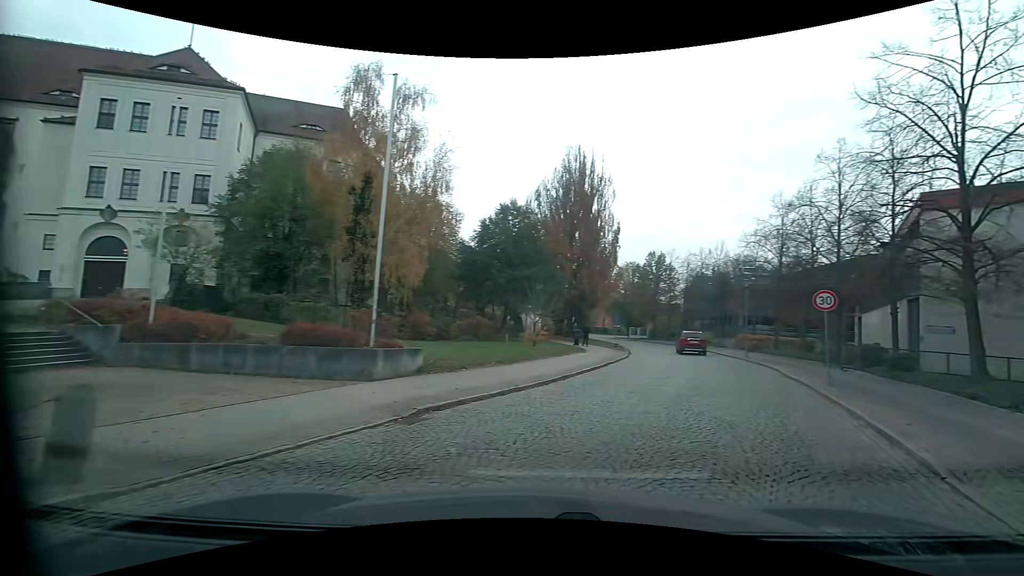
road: residential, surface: sett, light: Day
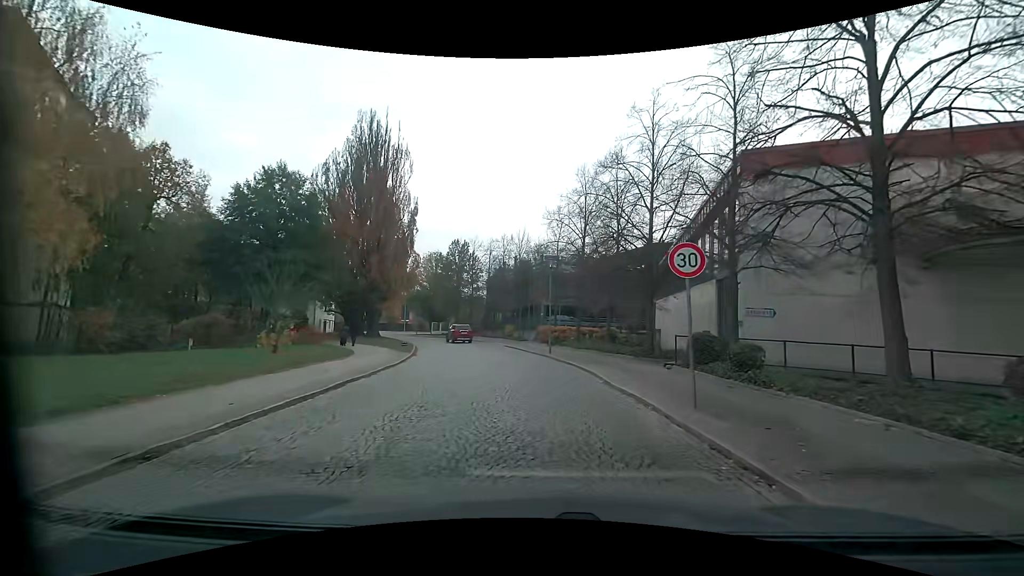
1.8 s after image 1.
(+2.6, +8.5) m; +24°
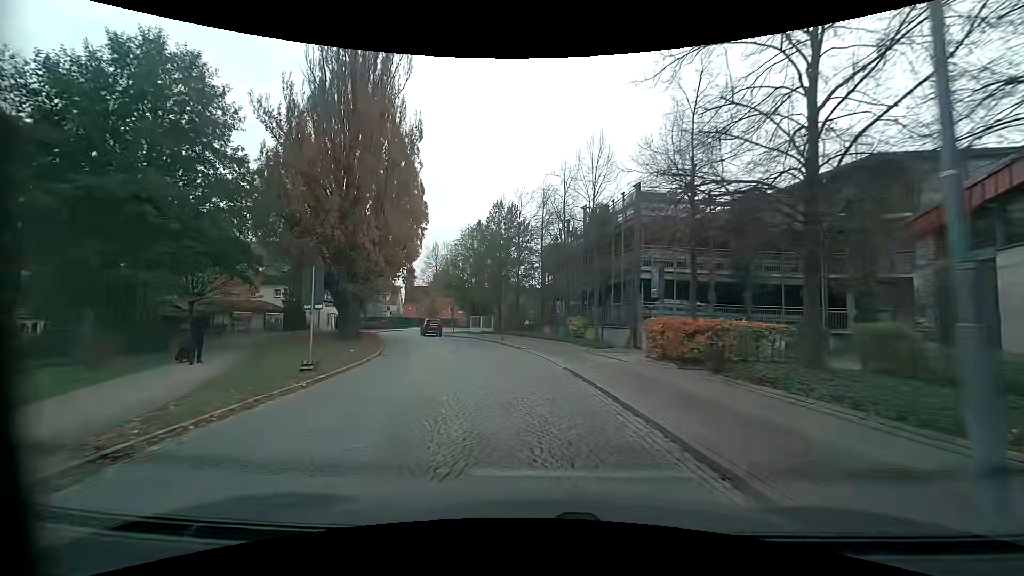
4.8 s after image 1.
(-1.1, +23.1) m; -9°
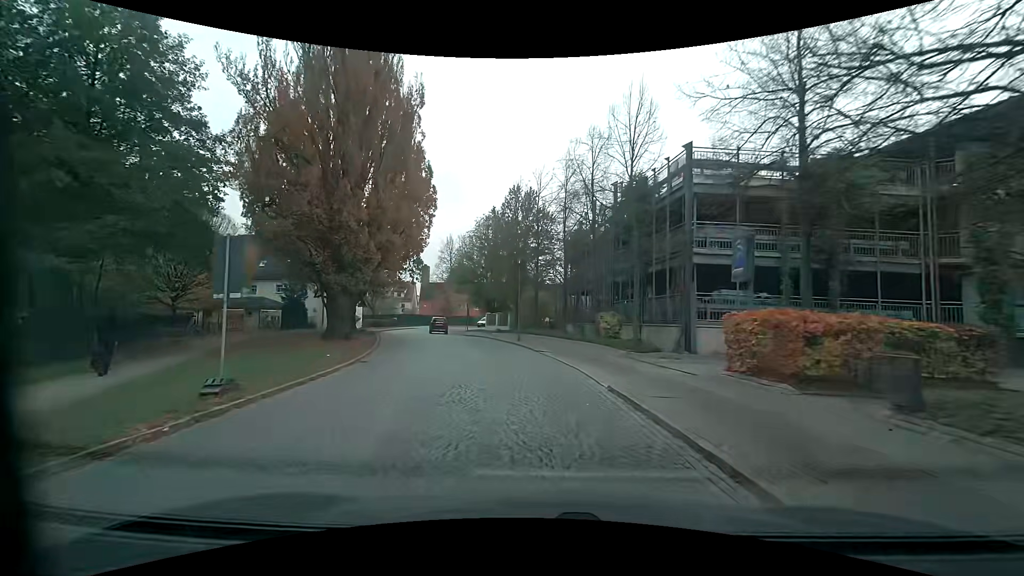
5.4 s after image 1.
(0.0, +5.1) m; -1°
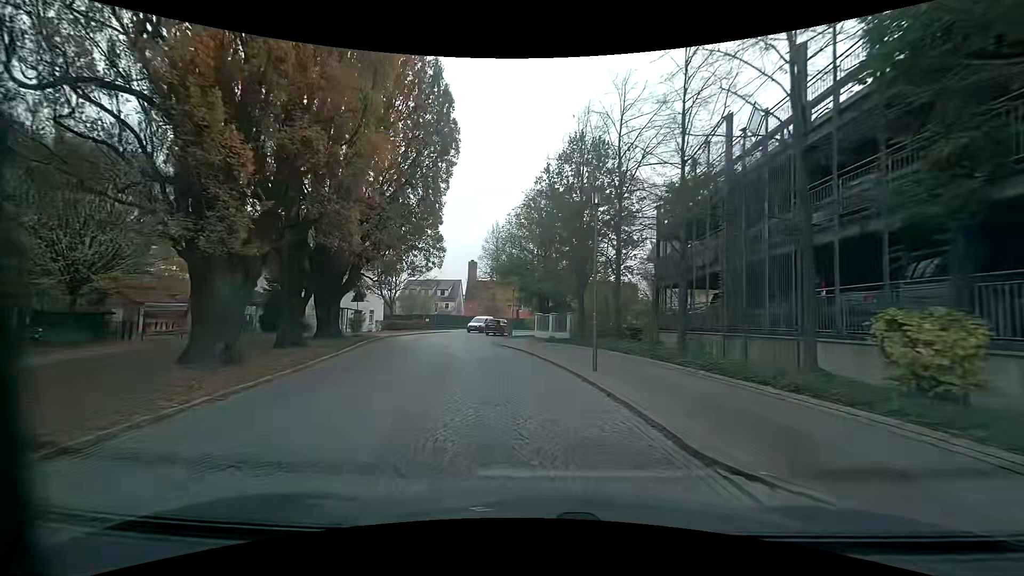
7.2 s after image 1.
(-0.9, +14.9) m; -7°
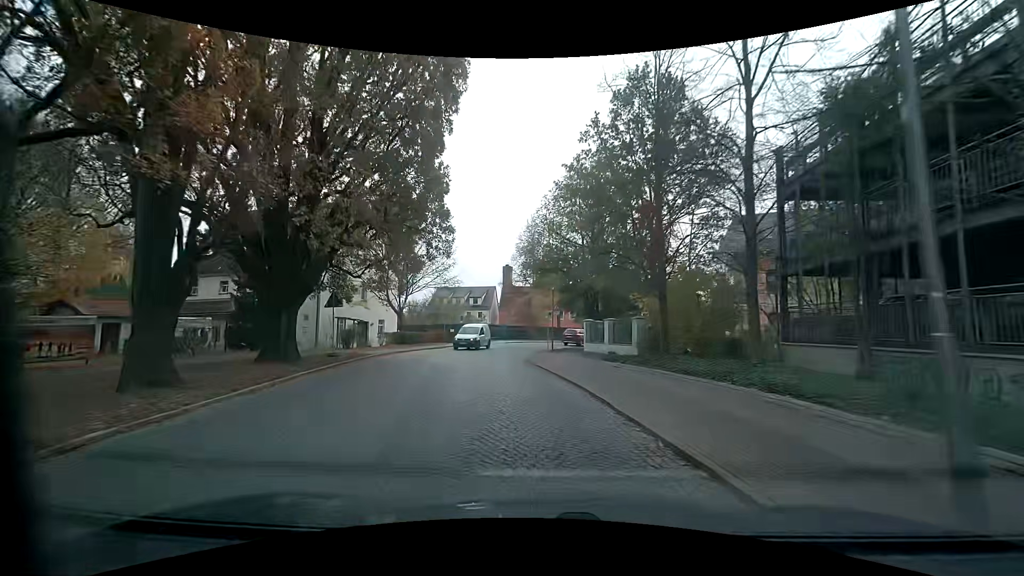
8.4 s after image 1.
(-0.3, +10.0) m; -3°
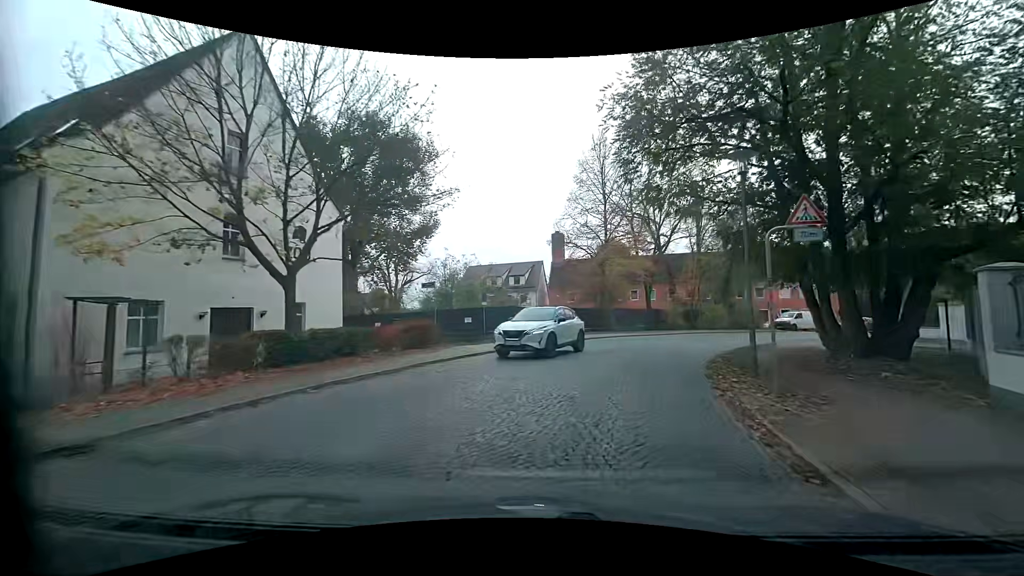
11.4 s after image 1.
(-2.7, +24.4) m; -7°
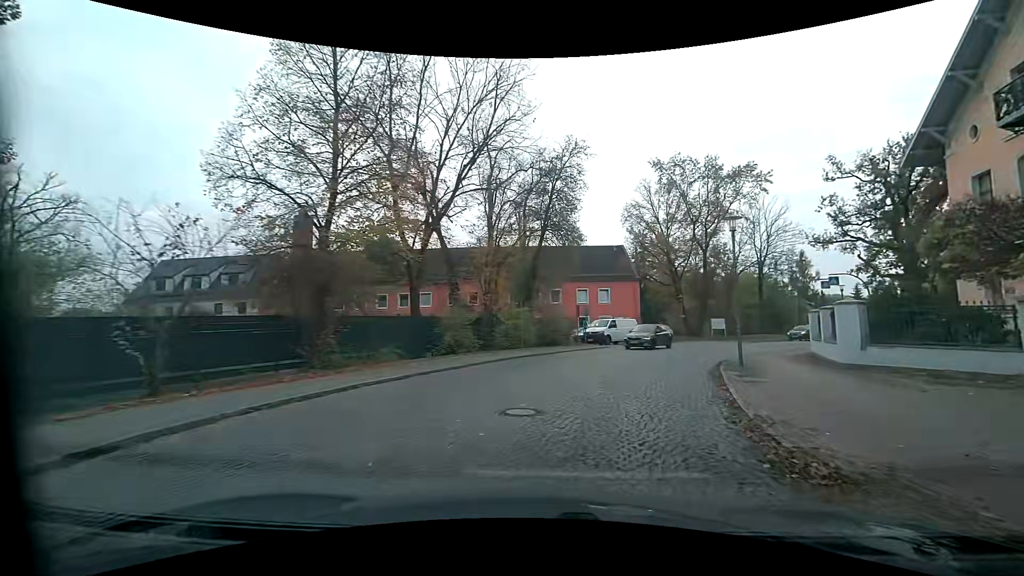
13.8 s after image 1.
(+4.2, +19.0) m; +25°
(+1, +10) (+4, +19) (+9, +28) (+15, +36) (+22, +43) (+29, +50) (+36, +58) (+43, +65) (+50, +72) (+57, +78) m
